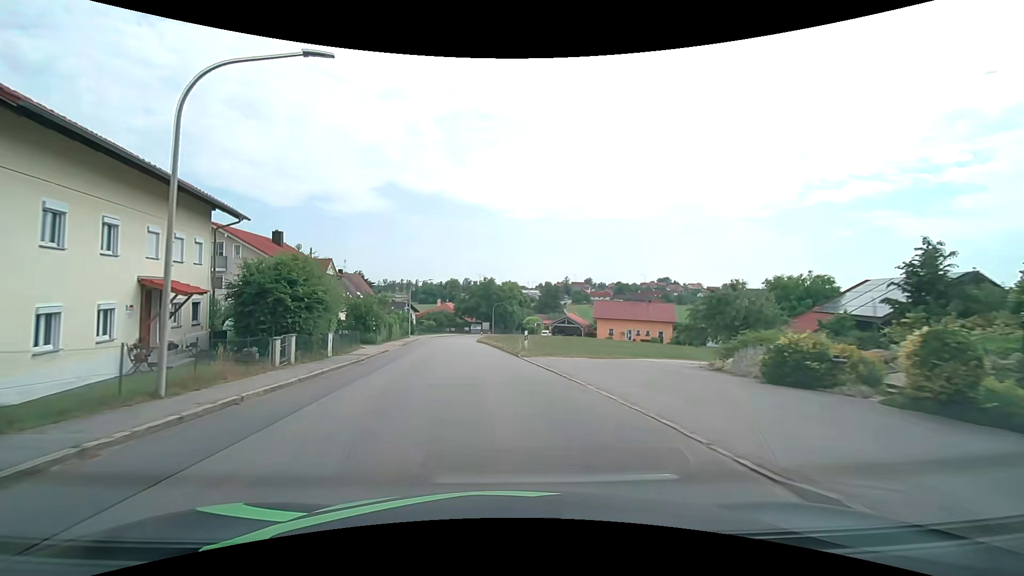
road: tertiary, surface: asphalt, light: Day
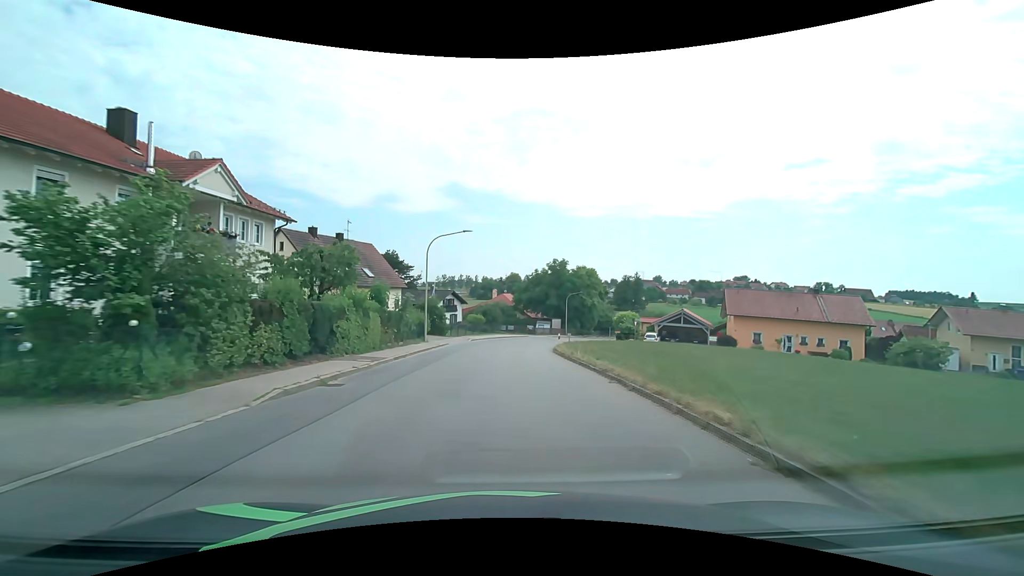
(-3.0, +30.5) m; -7°
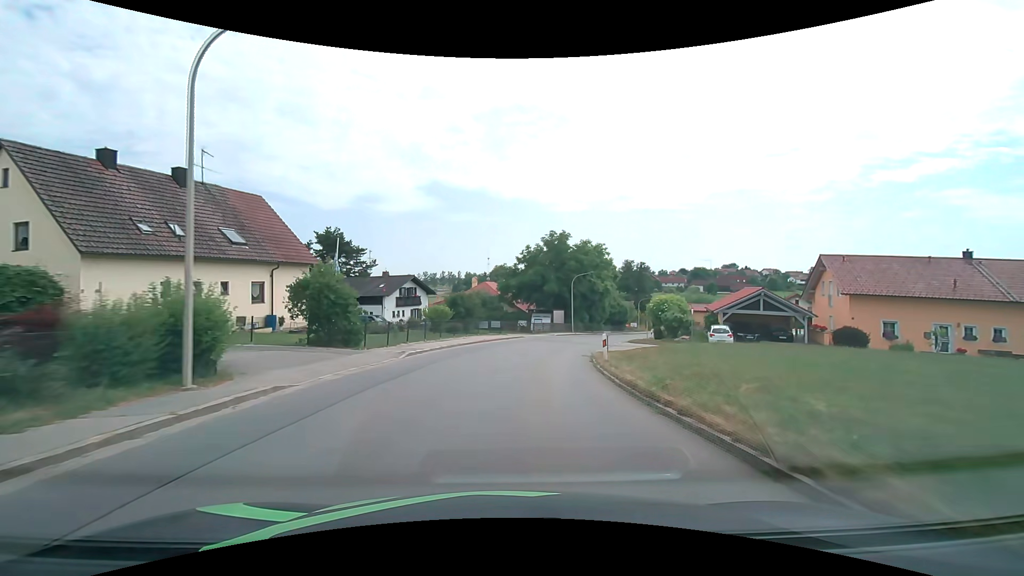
(+0.2, +22.9) m; +1°
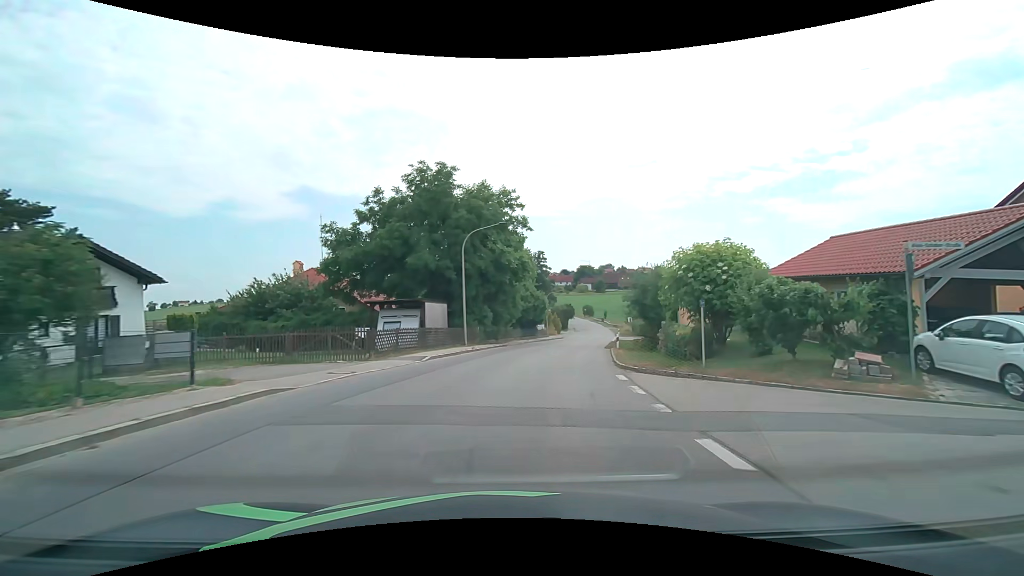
(+2.8, +30.4) m; +13°
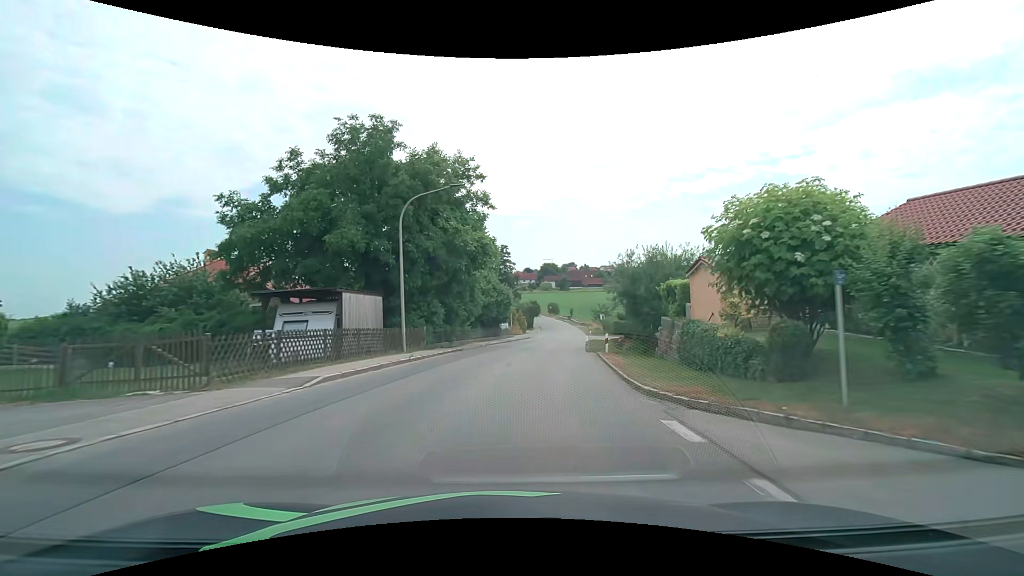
(+0.3, +7.6) m; +4°
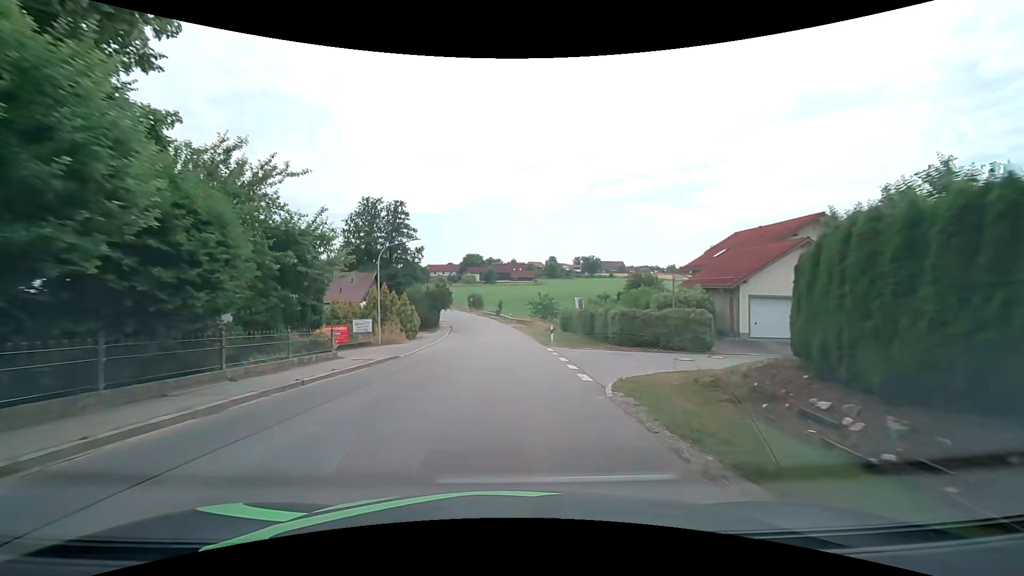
(+4.1, +37.9) m; +9°
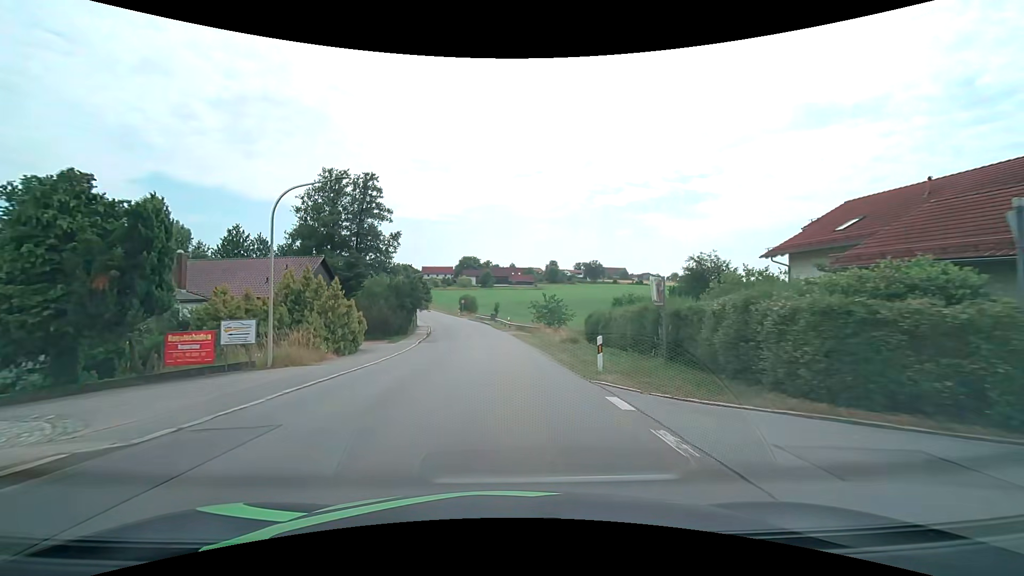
(0.0, +15.4) m; 0°
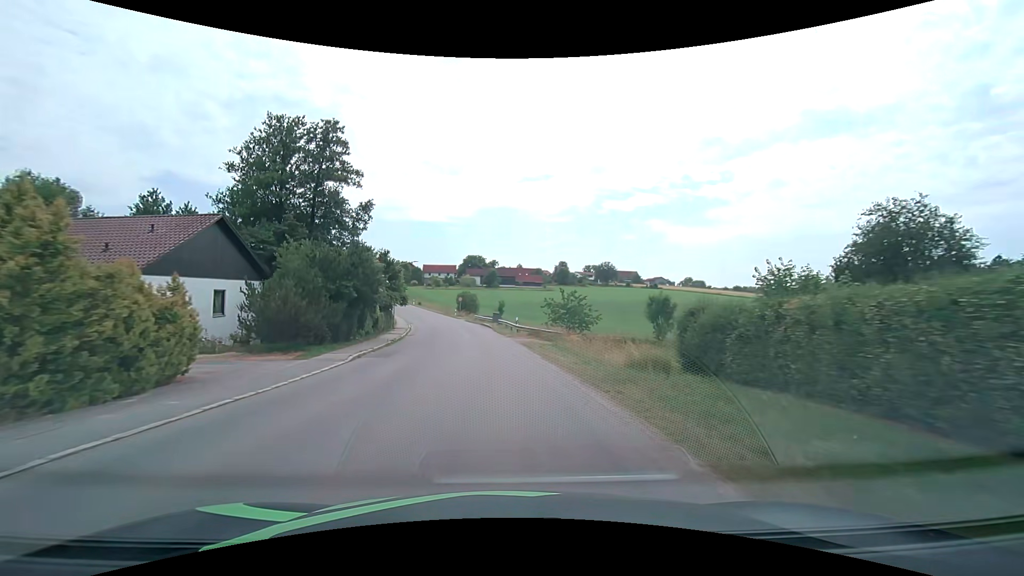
(0.0, +15.2) m; -1°
(0, +10) (0, +20) (-1, +30) (-2, +40) (-4, +50) (-6, +60) (-9, +69) (-11, +79) (-15, +88) (-18, +98) m
